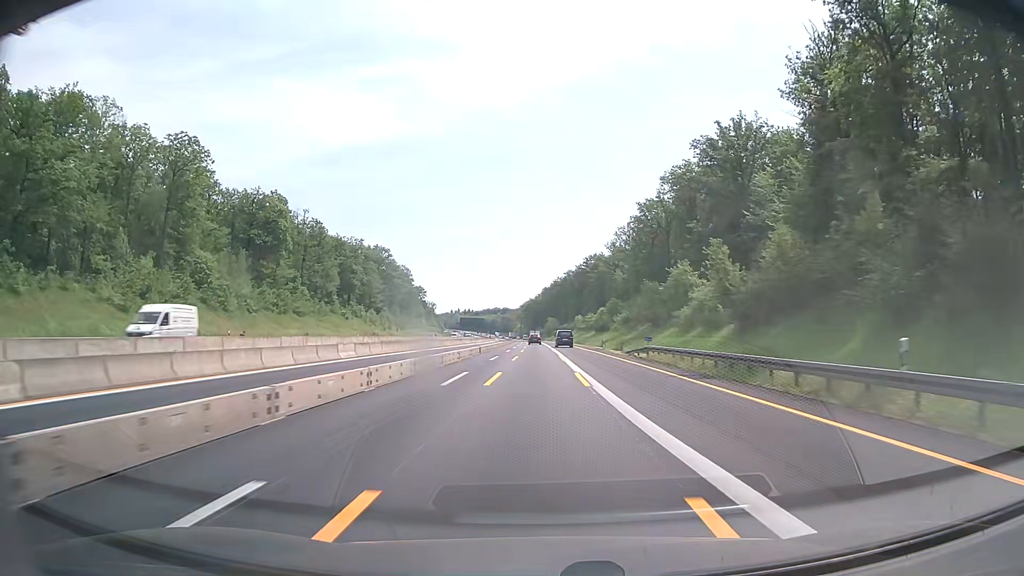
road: motorway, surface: asphalt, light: Day
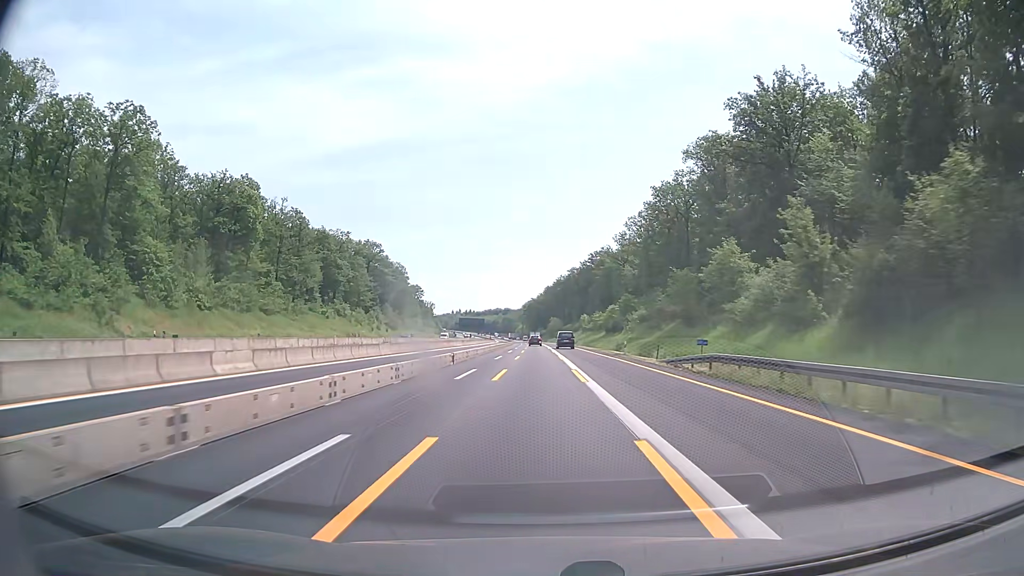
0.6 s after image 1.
(0.0, +14.9) m; 0°
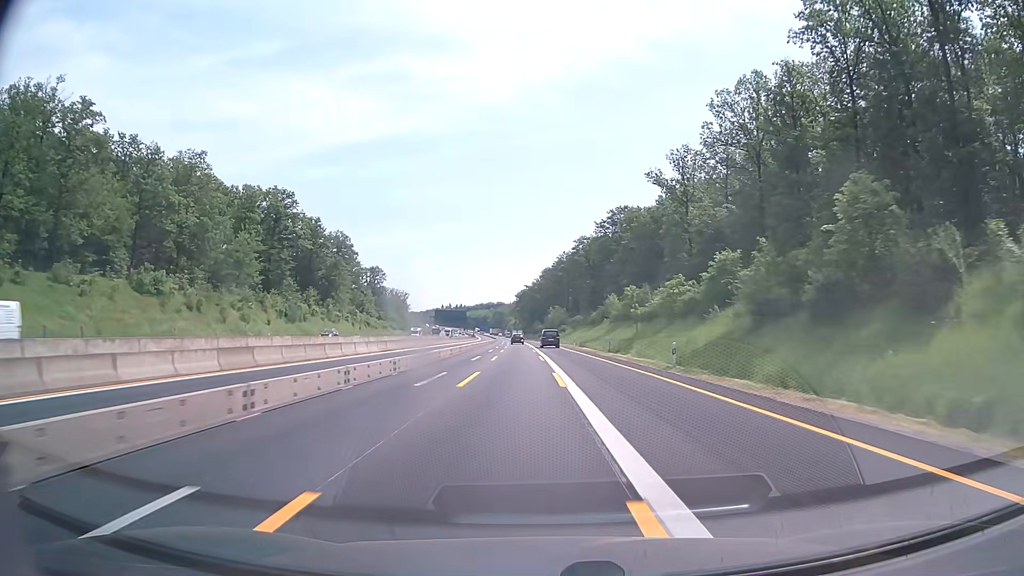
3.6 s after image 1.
(+0.1, +75.0) m; 0°
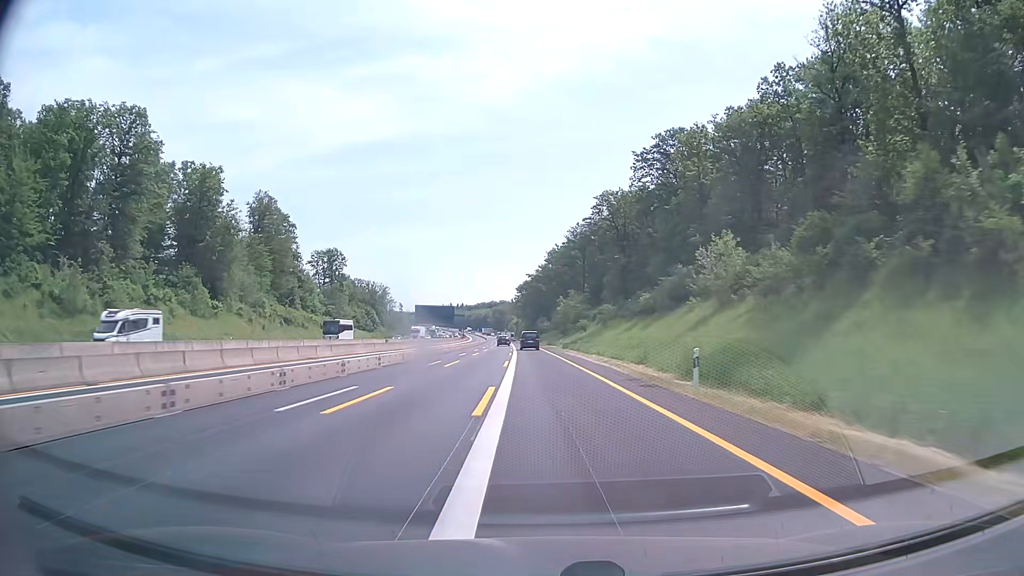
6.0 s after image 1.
(+0.1, +59.4) m; 0°
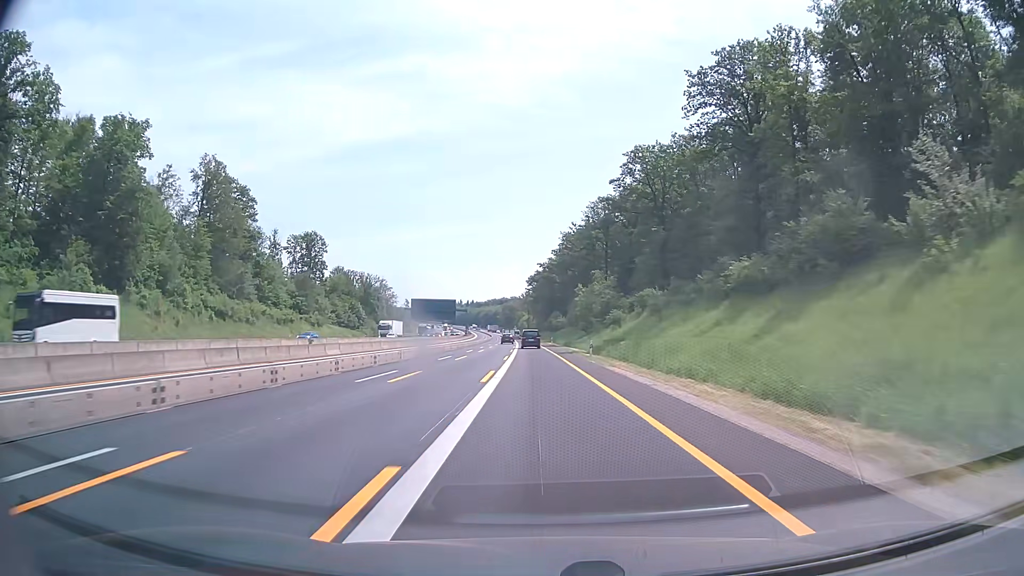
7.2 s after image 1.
(-0.3, +29.5) m; -1°
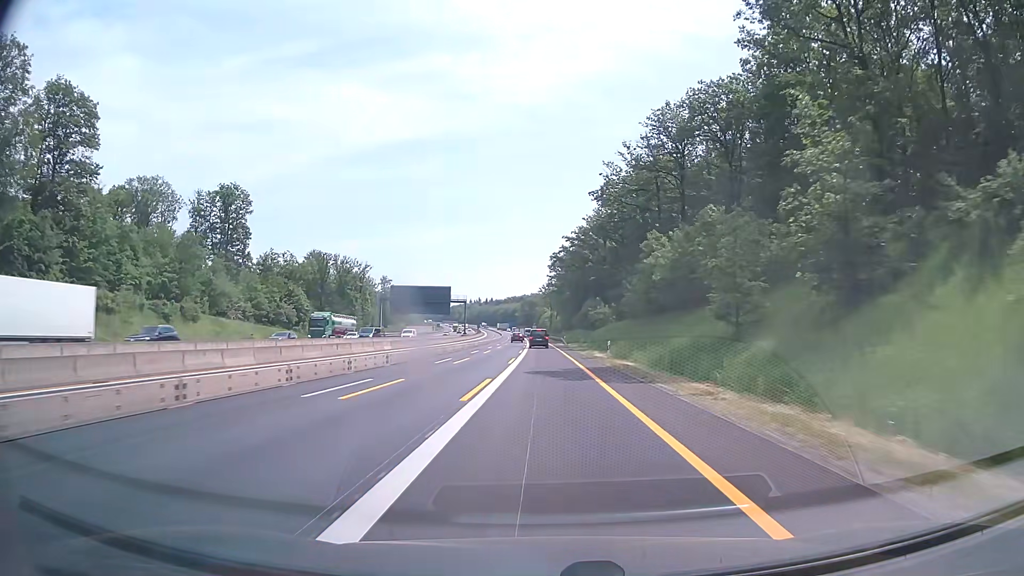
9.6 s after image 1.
(-1.0, +58.9) m; -2°
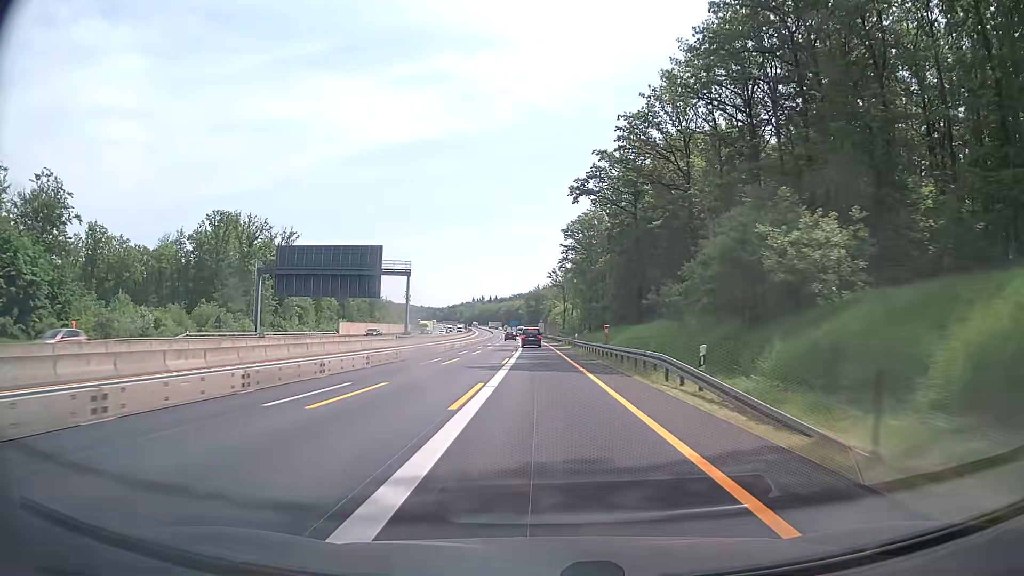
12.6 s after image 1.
(-0.4, +74.4) m; -1°
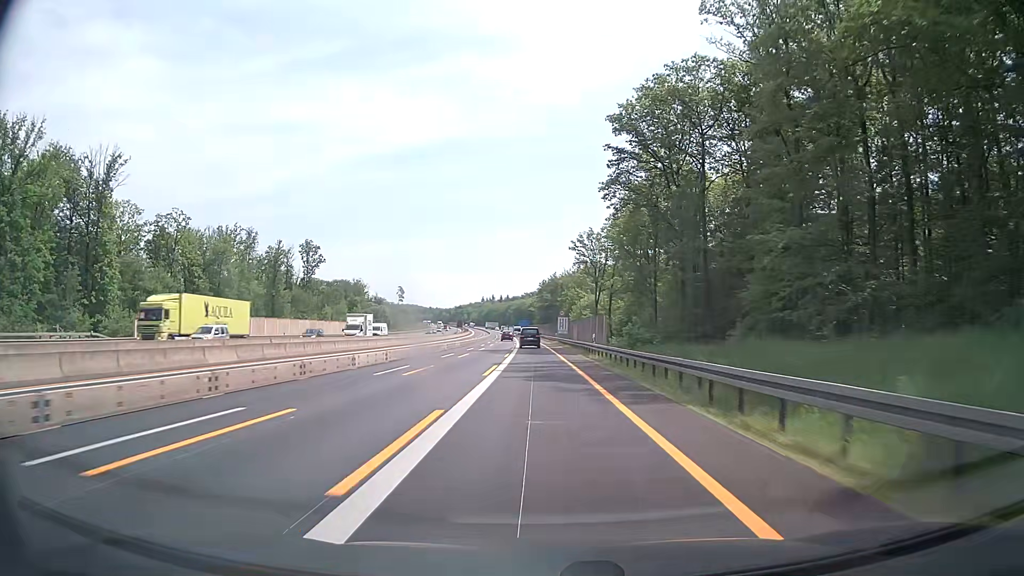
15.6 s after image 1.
(-0.9, +73.0) m; -1°
(0, +10) (0, +20) (0, +30) (0, +40) (-1, +50) (-1, +60) (-1, +70) (-1, +80) (-2, +90) (-2, +100) m
